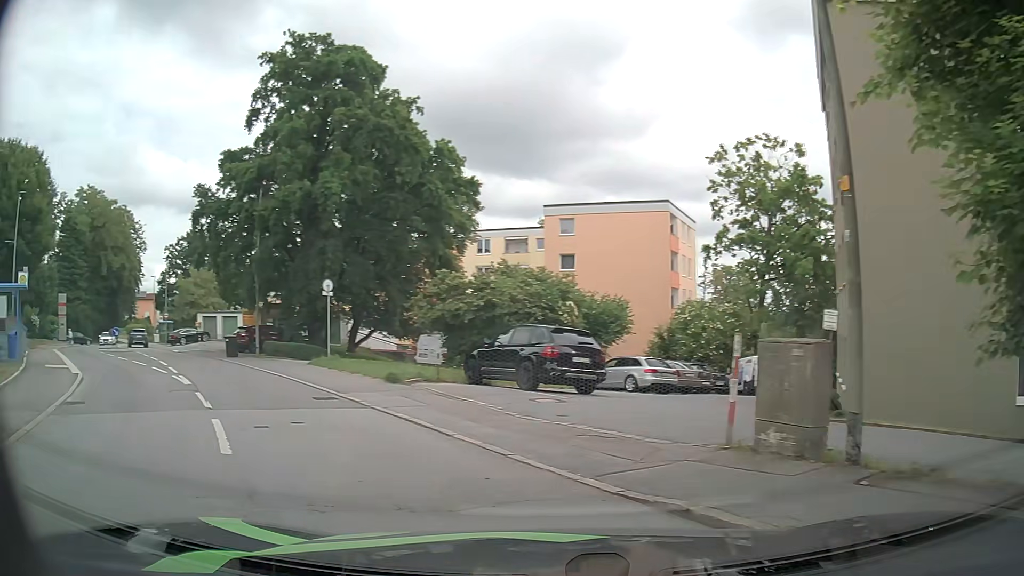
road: residential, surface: asphalt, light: Day
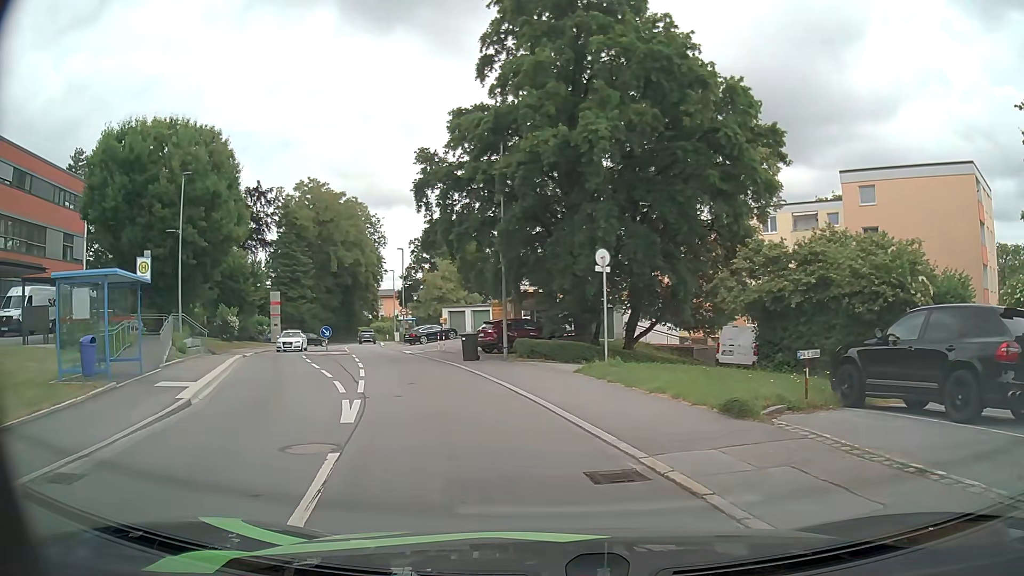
(-2.1, +7.7) m; -22°
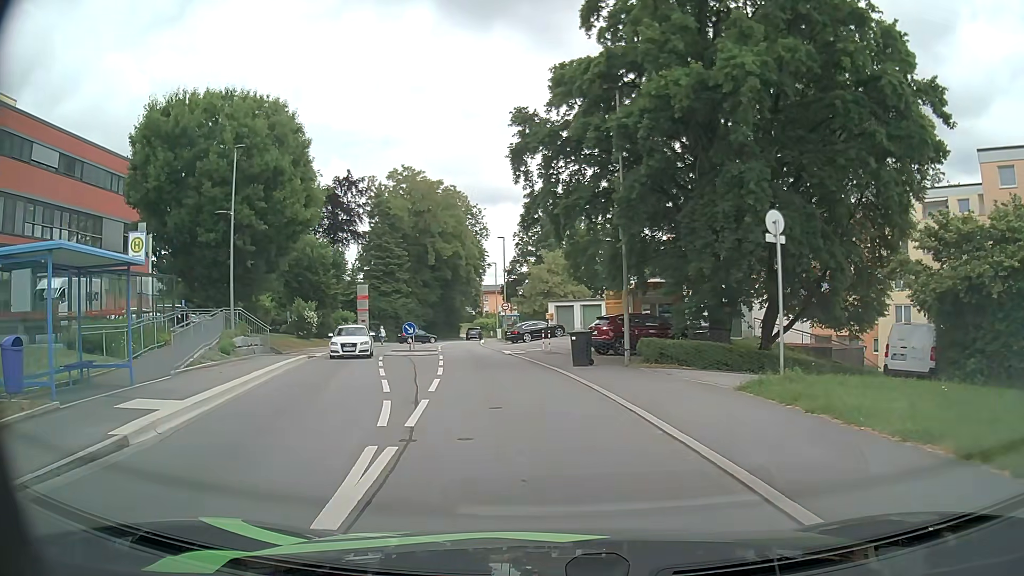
(-0.5, +5.4) m; -9°
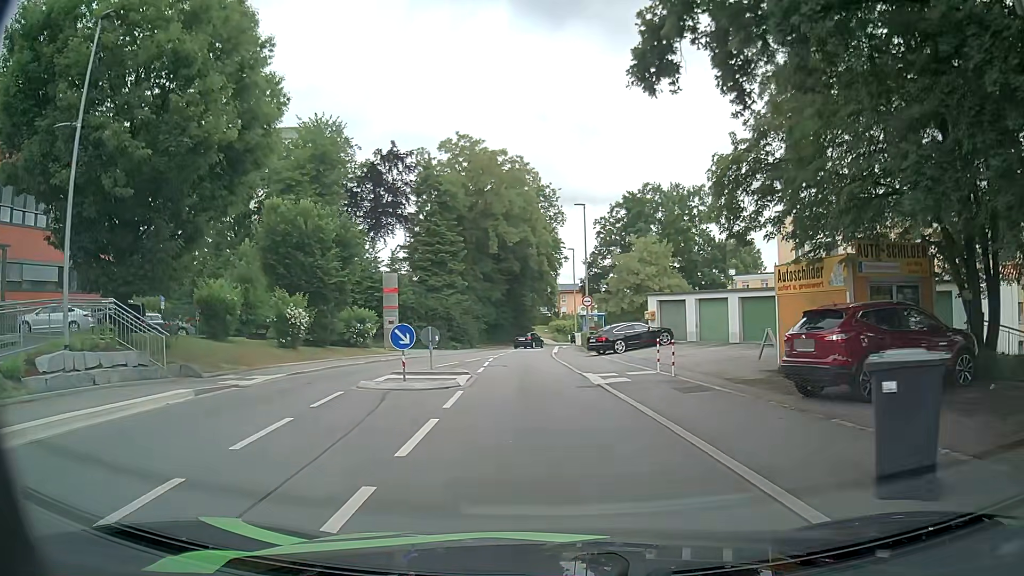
(-1.1, +15.5) m; -7°
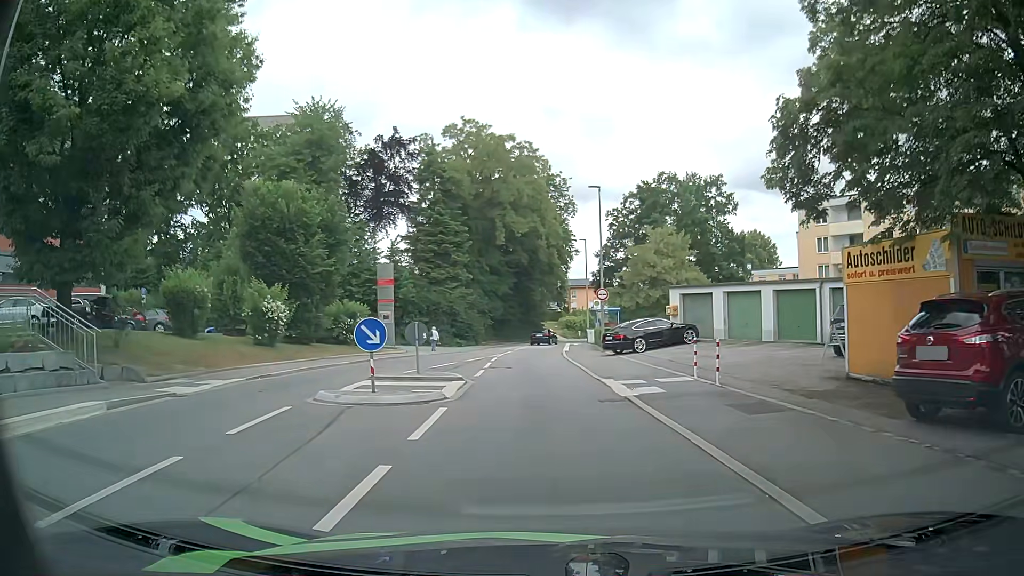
(0.0, +3.7) m; -1°
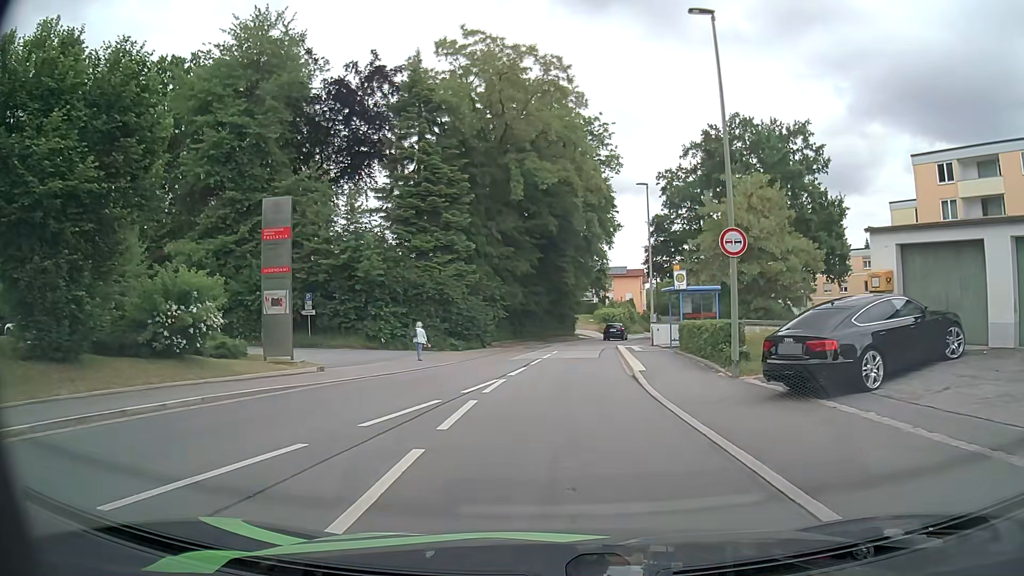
(-0.6, +19.1) m; -2°
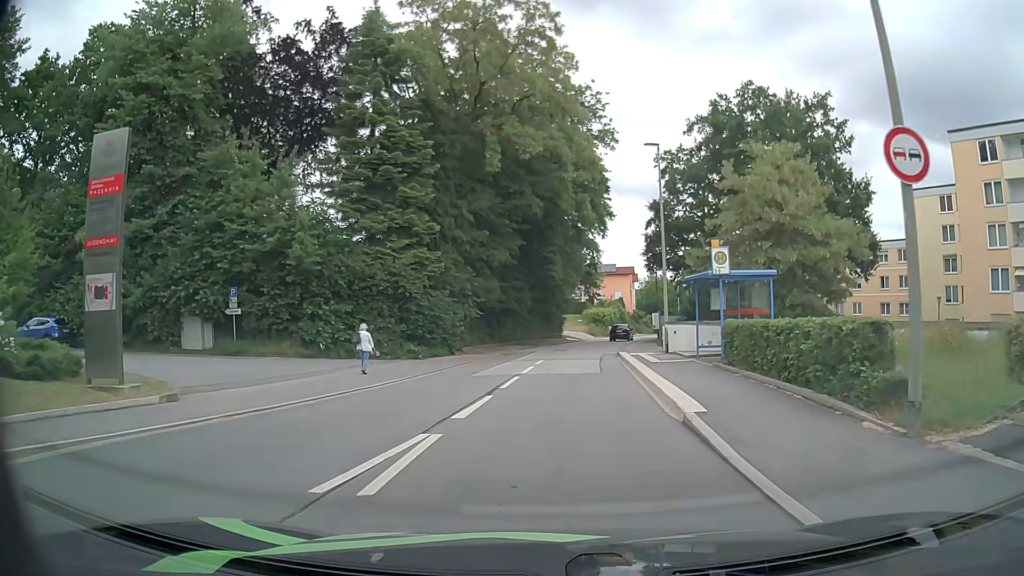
(0.0, +7.7) m; +1°
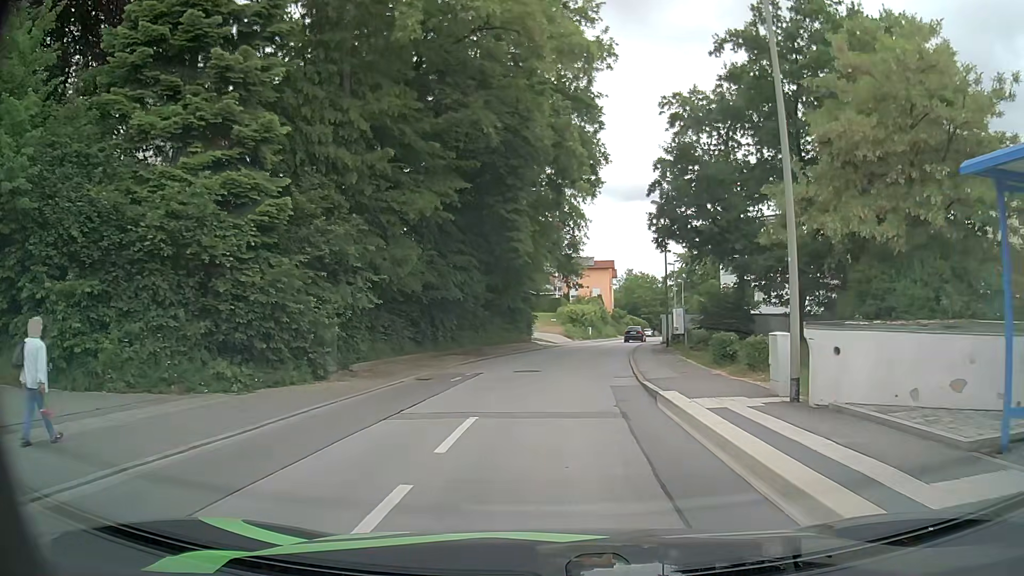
(+0.3, +16.1) m; +2°
(0, +10) (+1, +20) (+2, +30) (+3, +40) (+5, +50) (+7, +59) (+9, +69) (+11, +79) (+13, +89) (+16, +98) m
